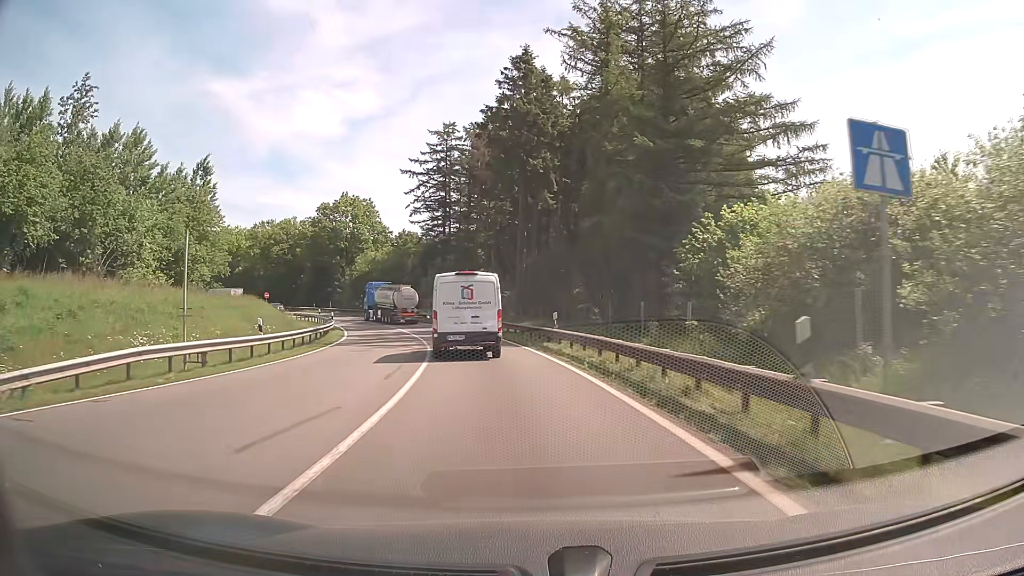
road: motorway_link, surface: asphalt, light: Day
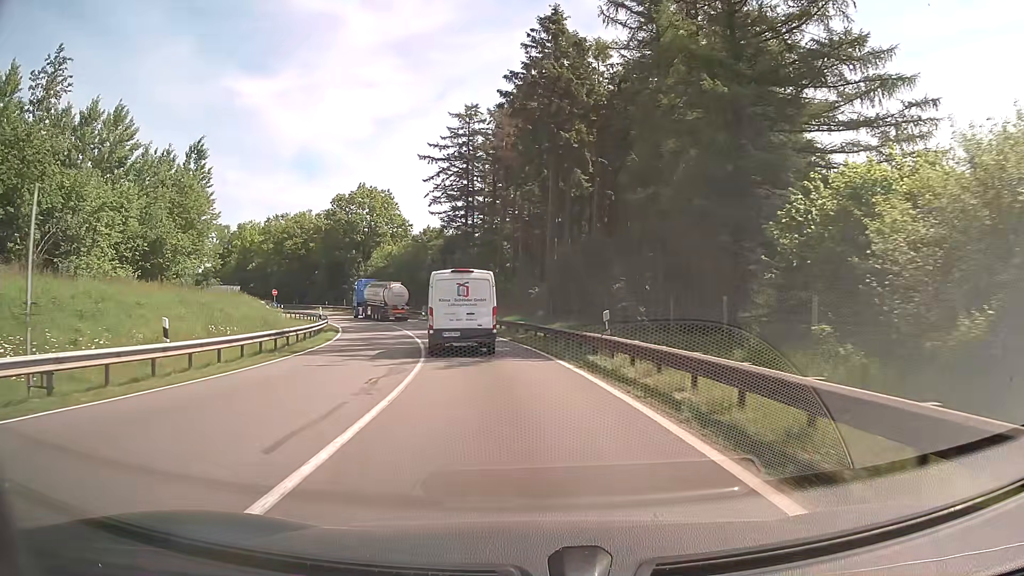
(-0.2, +8.0) m; -3°
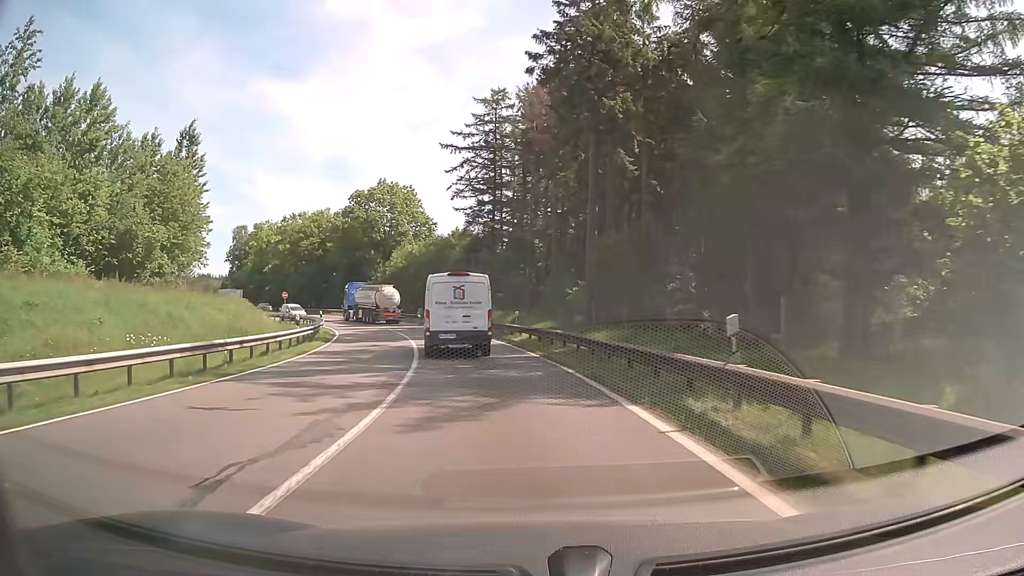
(-0.1, +8.0) m; -3°
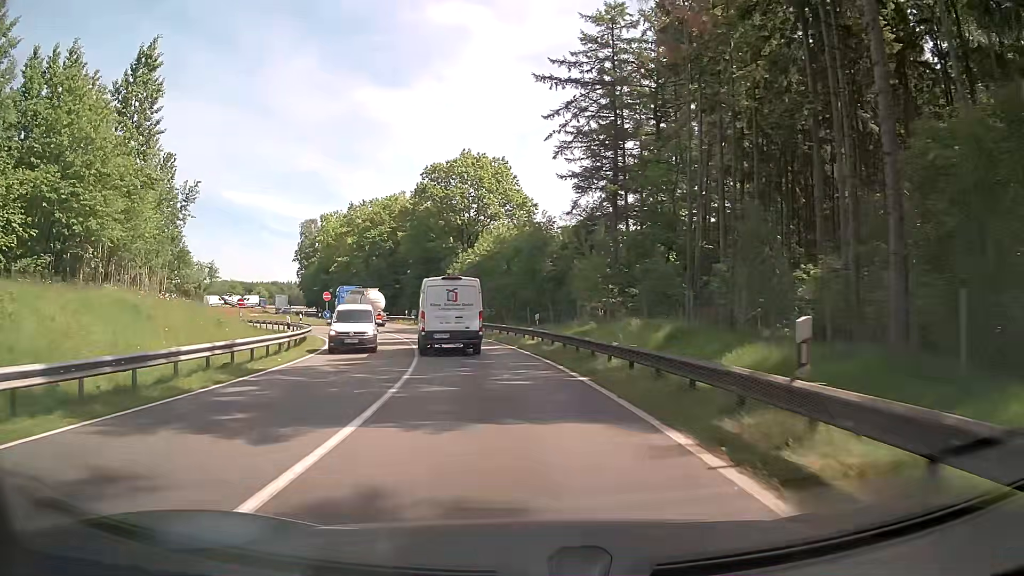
(-1.9, +23.8) m; -10°
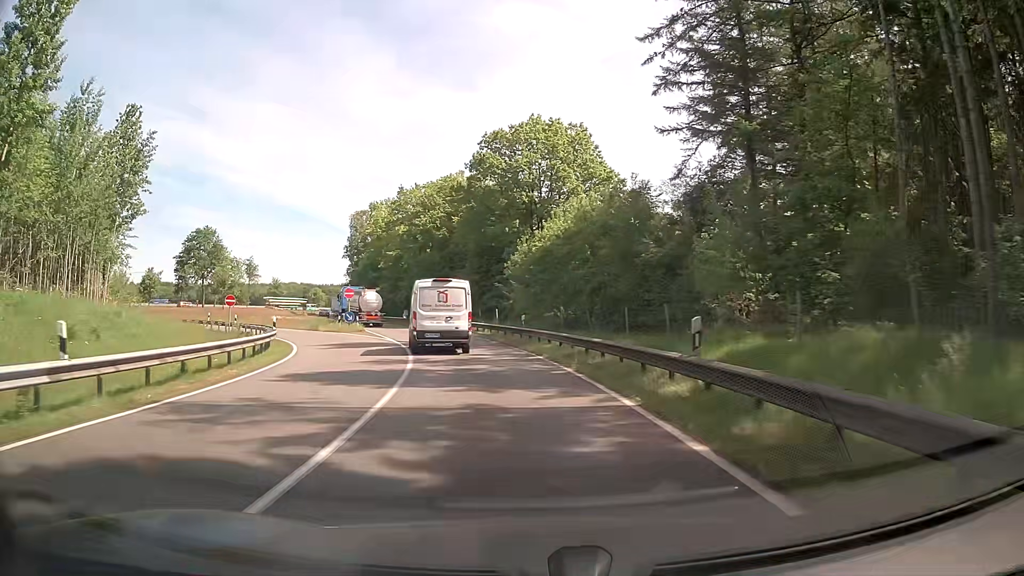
(-0.8, +16.2) m; -5°
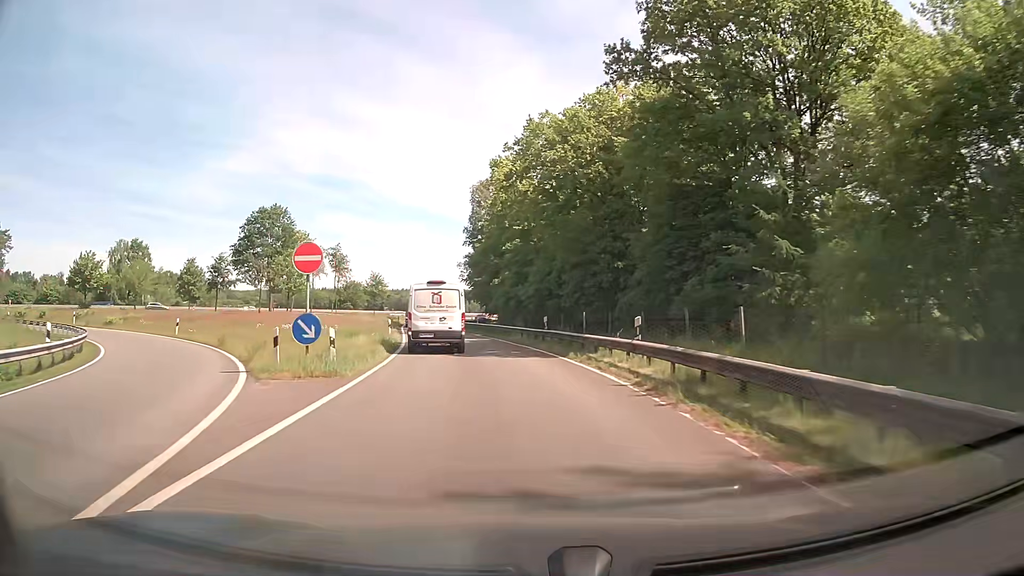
(-4.3, +33.3) m; -14°
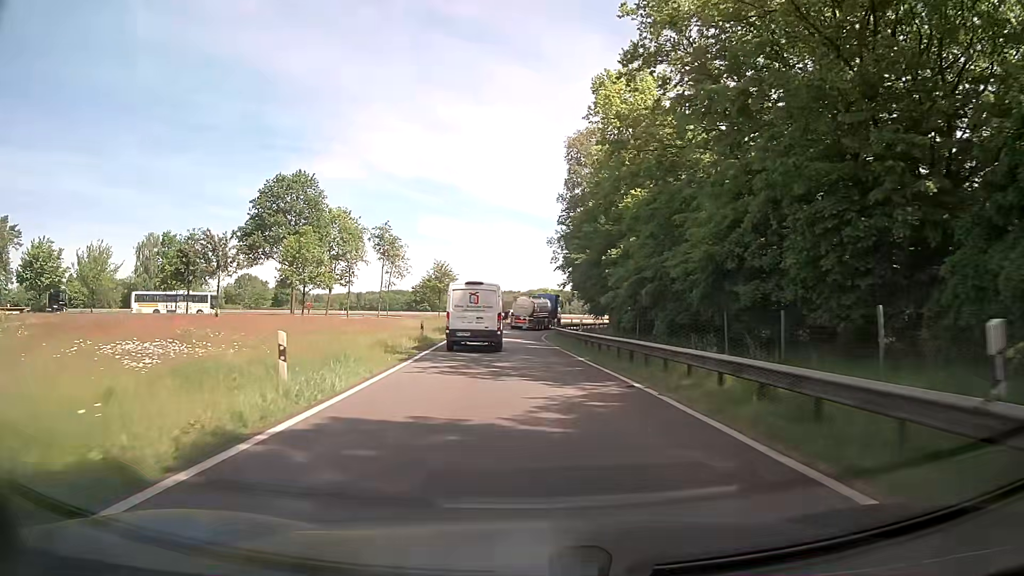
(-1.8, +25.6) m; -8°
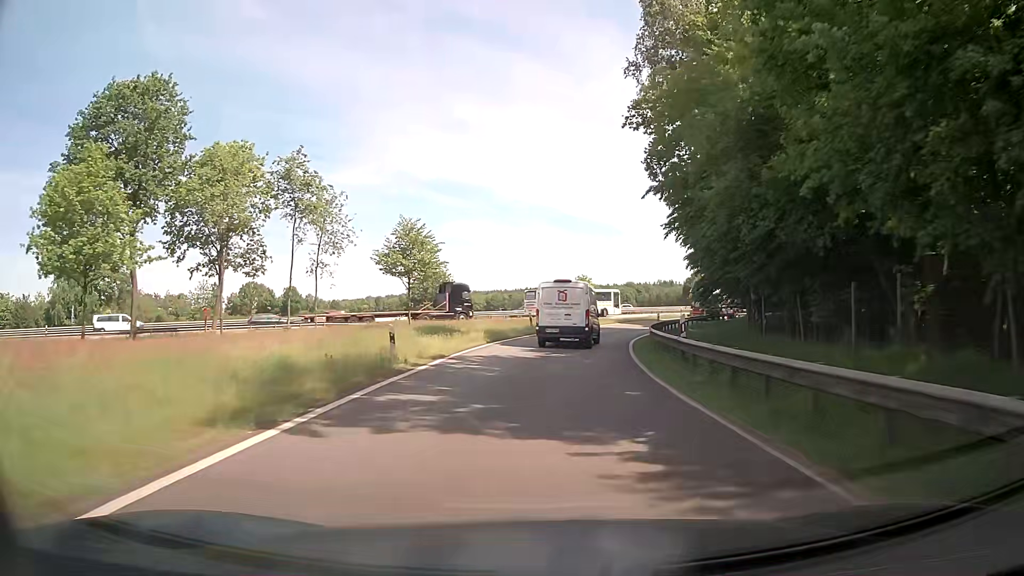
(-1.2, +33.7) m; -2°
(0, +10) (+1, +20) (+2, +30) (+4, +40) (+7, +49) (+11, +58) (+16, +67) (+22, +75) (+29, +83) (+36, +90) m
